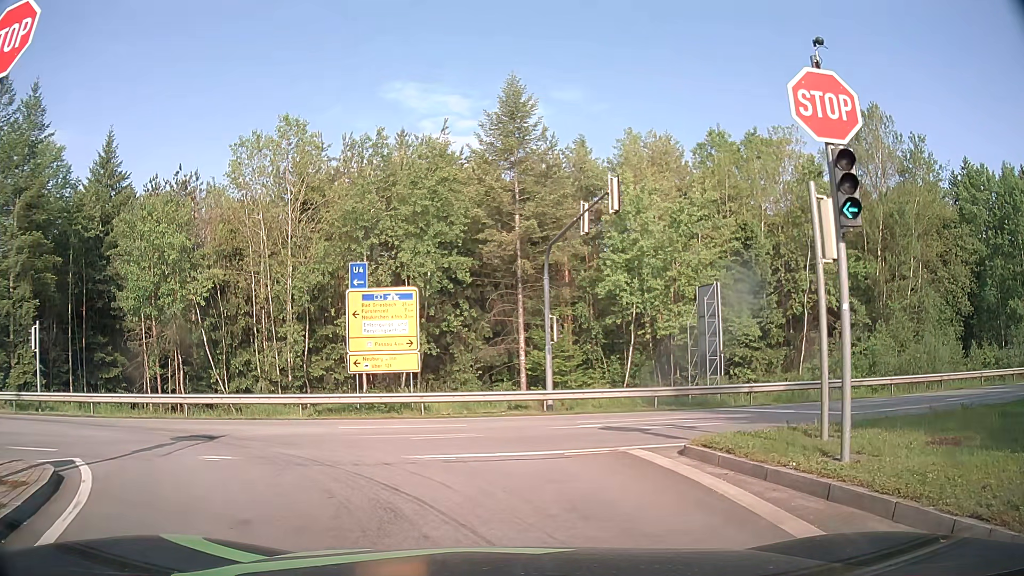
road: secondary_link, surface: asphalt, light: Day
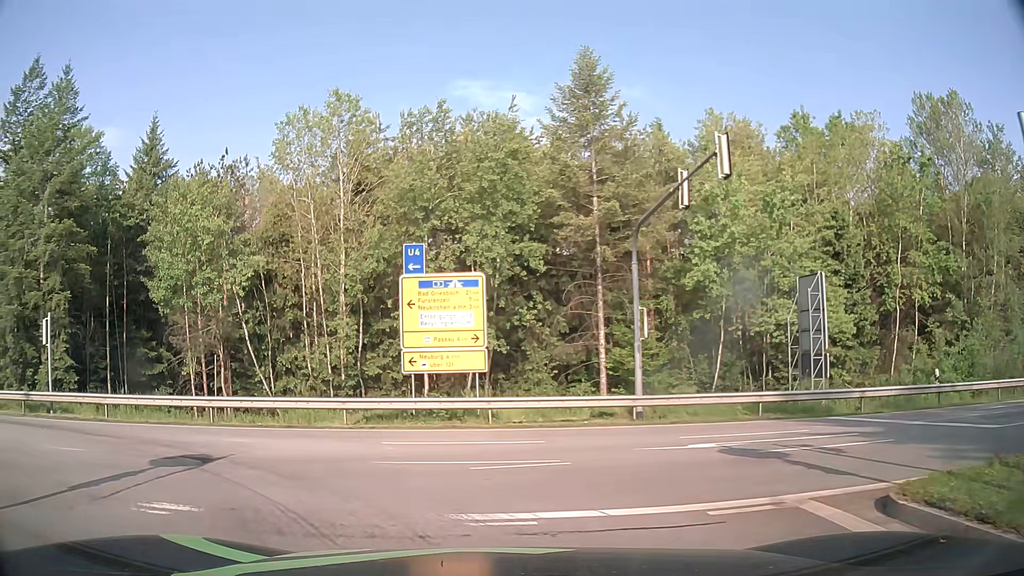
(-0.1, +3.7) m; -4°
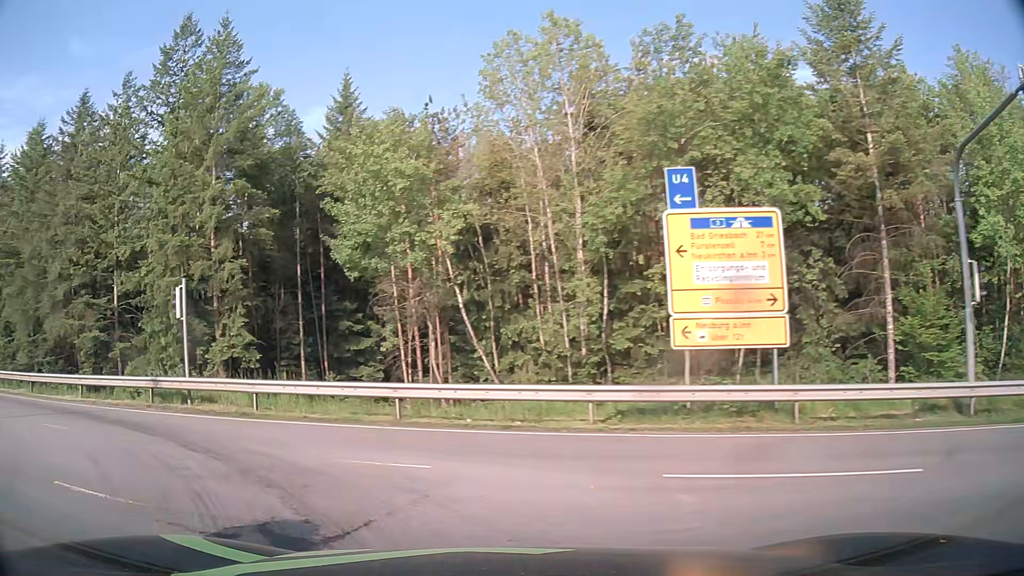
(-1.0, +5.9) m; -19°
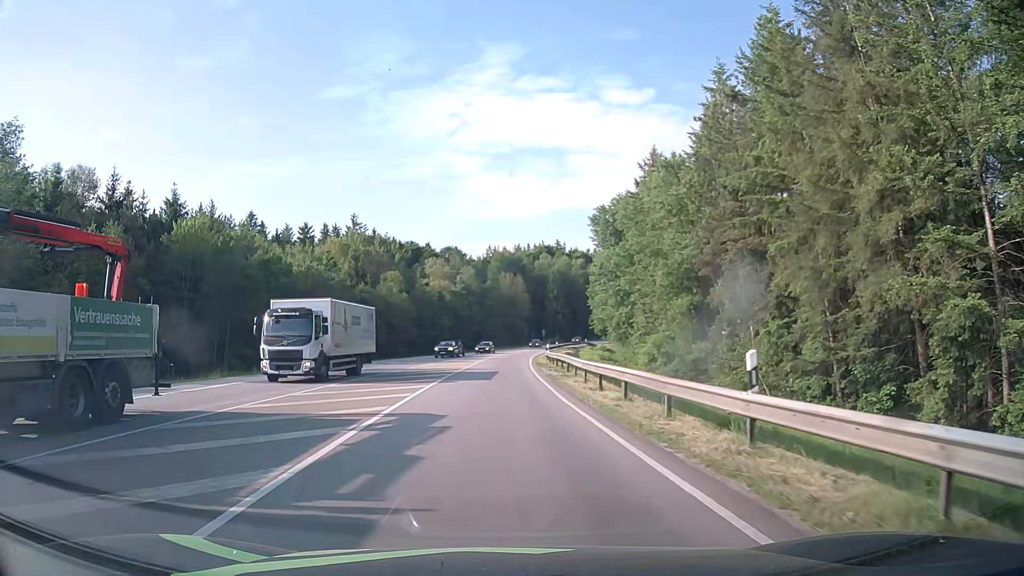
(-14.0, +16.2) m; -69°
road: secondary
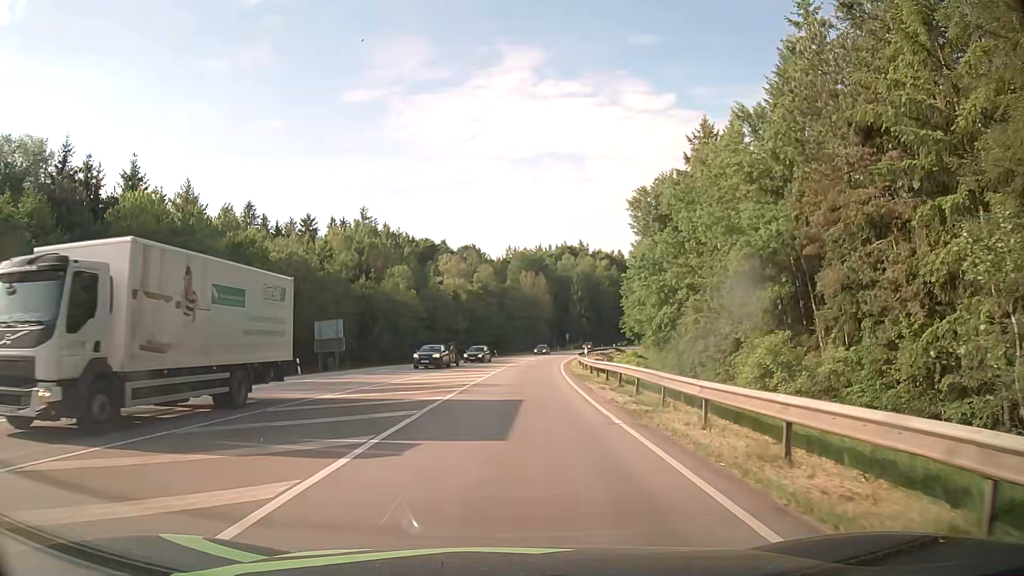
(-0.3, +12.8) m; -1°
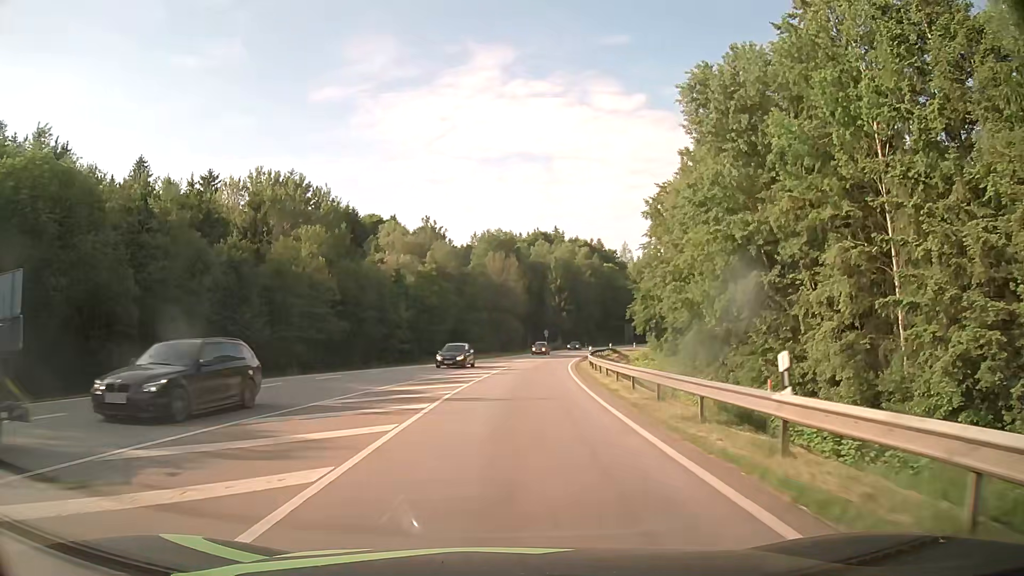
(+0.7, +32.6) m; +3°
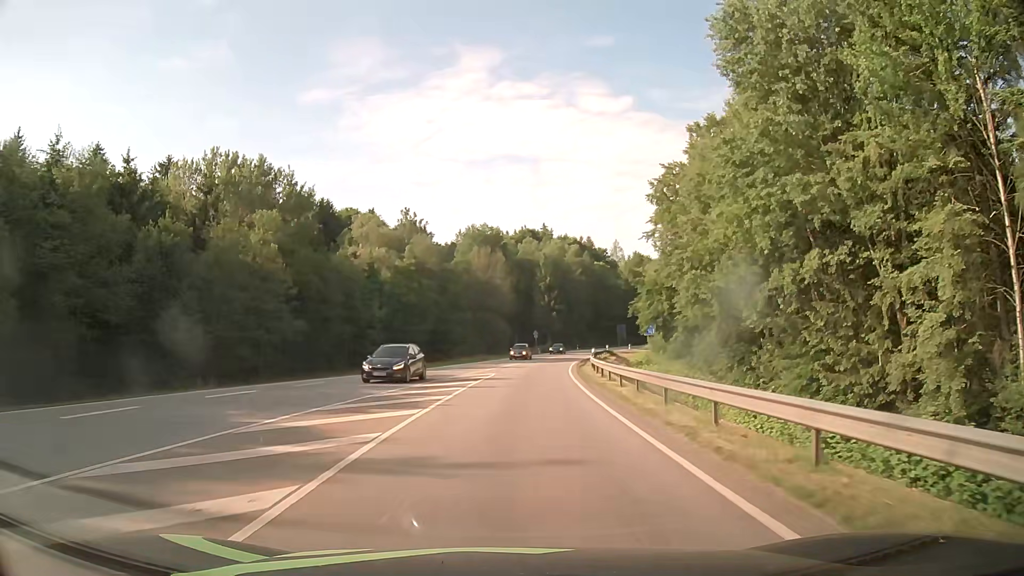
(+0.1, +9.4) m; +1°
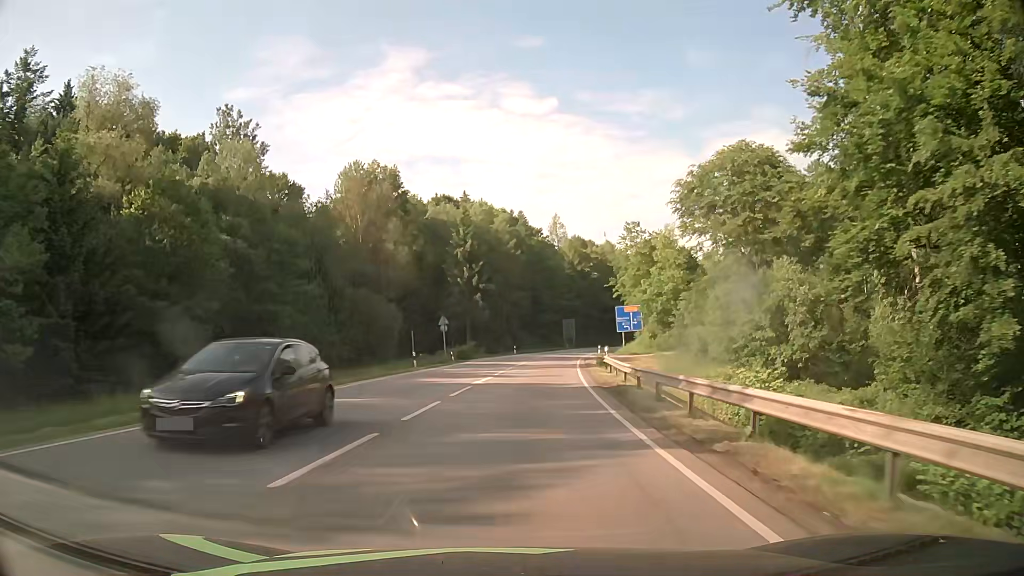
(+2.7, +50.5) m; +6°
(0, +10) (+1, +20) (+1, +30) (+2, +40) (+3, +50) (+5, +60) (+6, +70) (+8, +79) (+10, +89) (+12, +99) m
